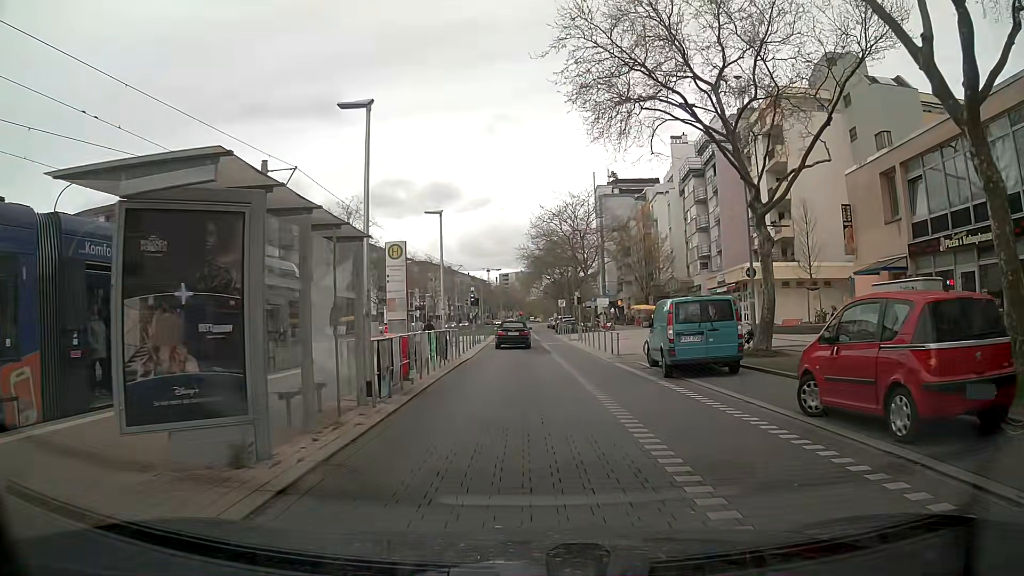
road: tertiary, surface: paving_stones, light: Day
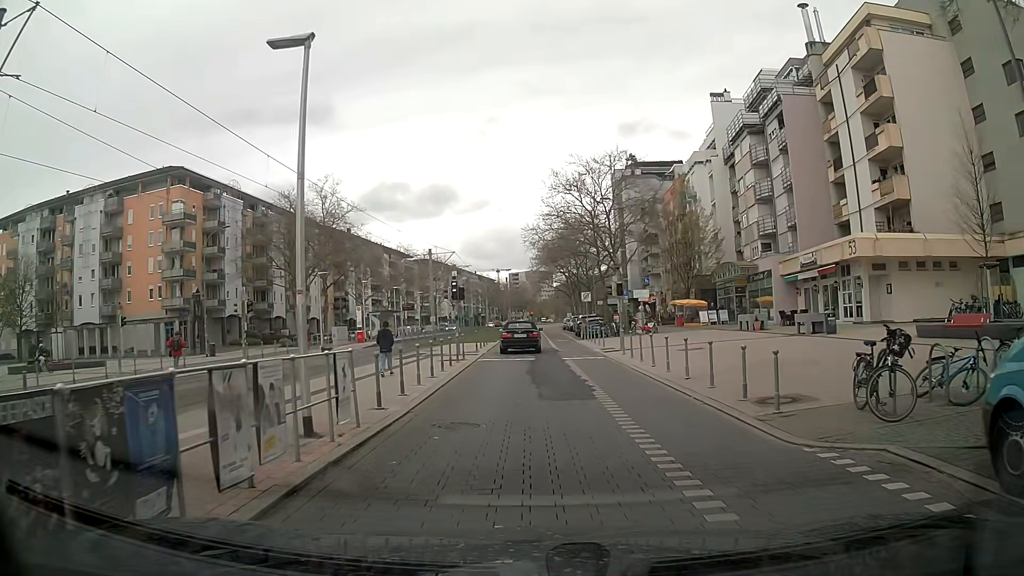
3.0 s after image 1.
(-0.3, +15.5) m; -2°
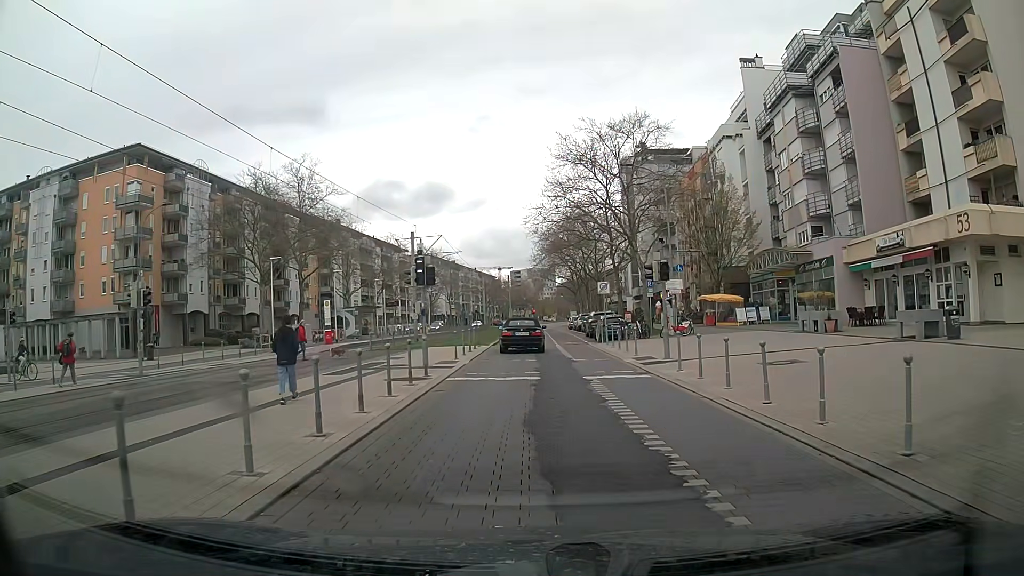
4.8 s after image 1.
(0.0, +9.2) m; +1°
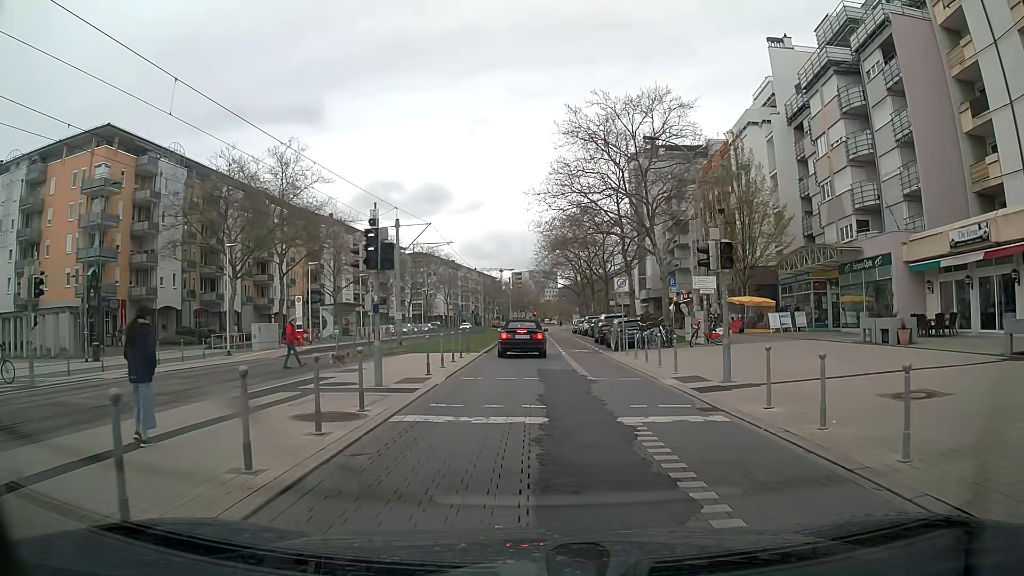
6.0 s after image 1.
(-0.2, +6.1) m; -1°
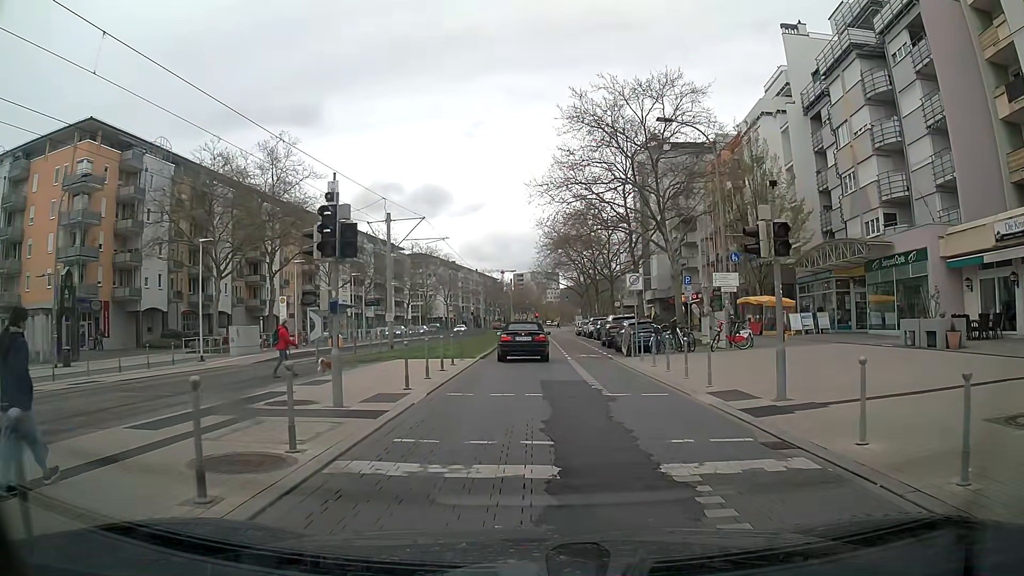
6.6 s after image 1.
(0.0, +3.0) m; 0°
(0, +10) (0, +20) (0, +30) (0, +40) (0, +50) (0, +60) (0, +70) (+1, +80) (+2, +90) (+3, +100) m
